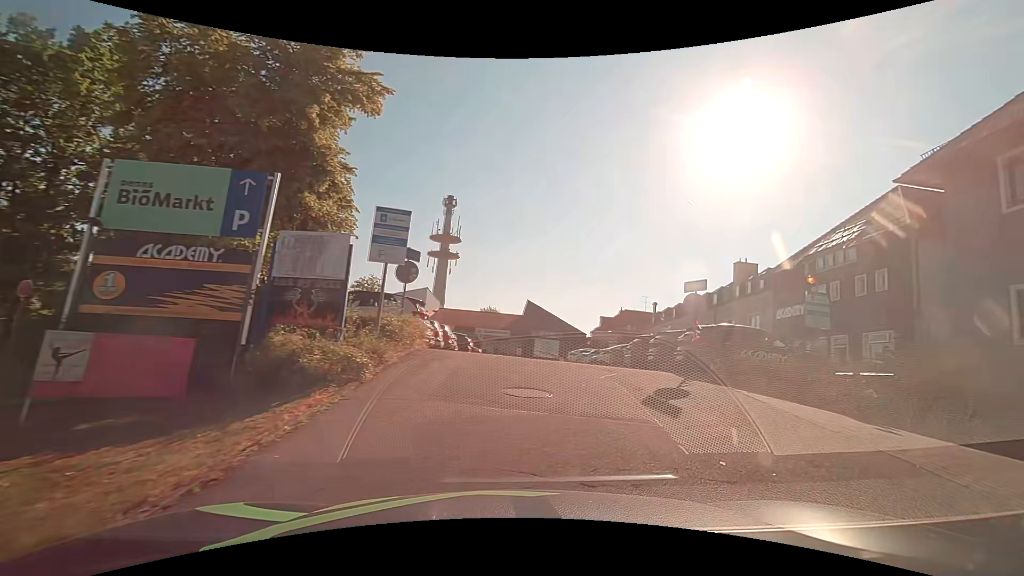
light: Day
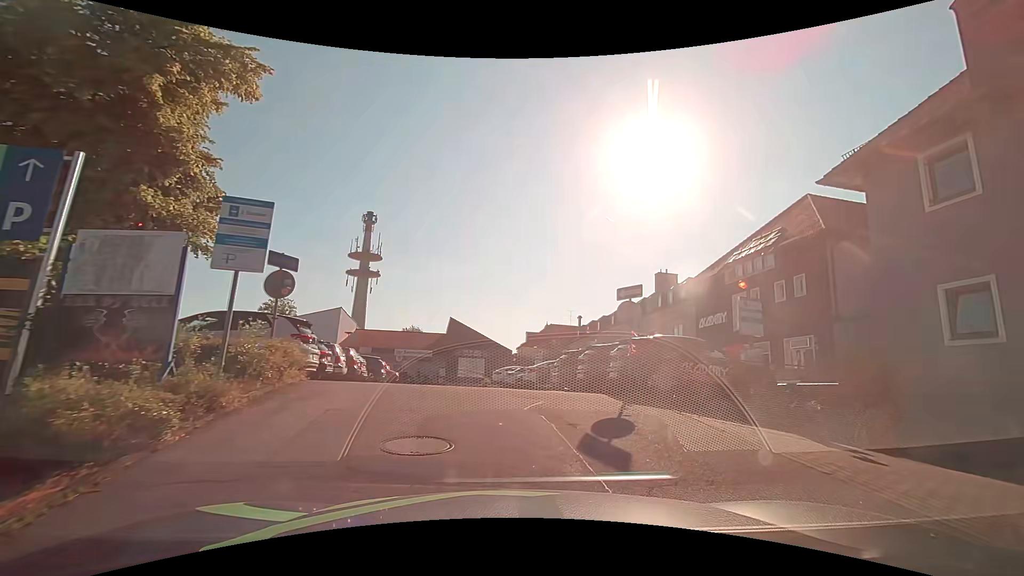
(+0.2, +2.3) m; +8°
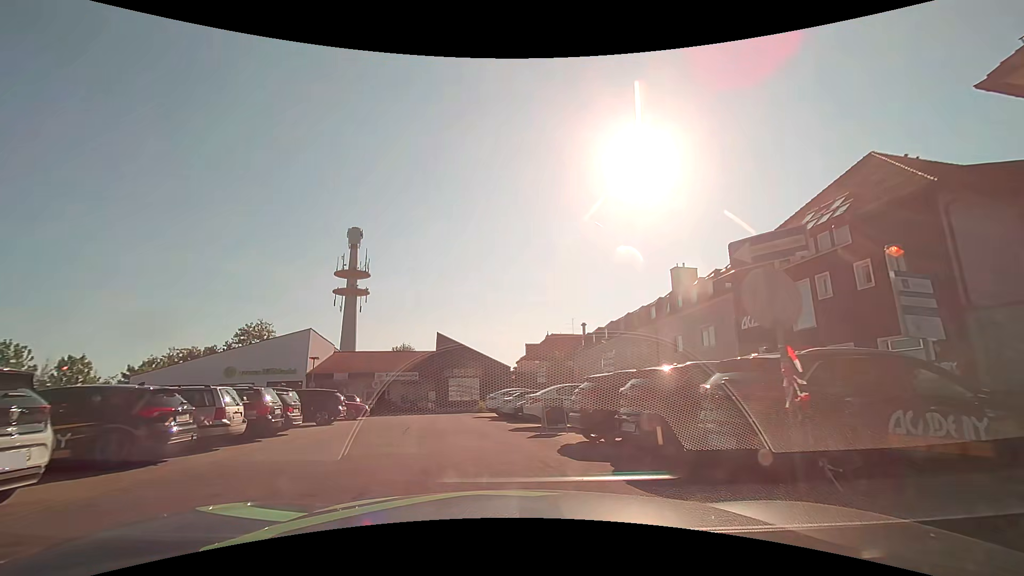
(+0.3, +7.0) m; +2°
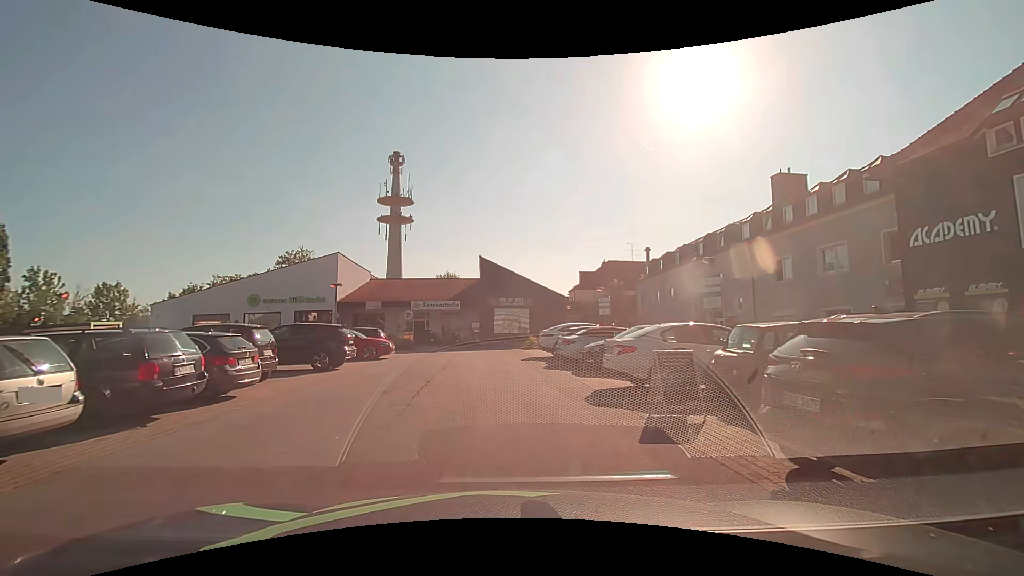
(-0.6, +6.8) m; -8°
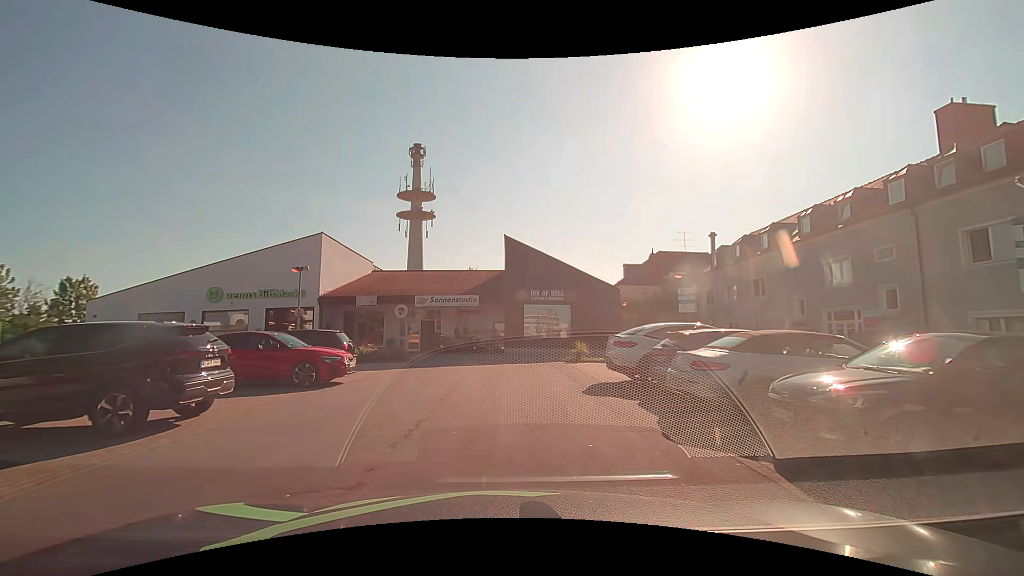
(-0.4, +10.4) m; -3°
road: service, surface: asphalt
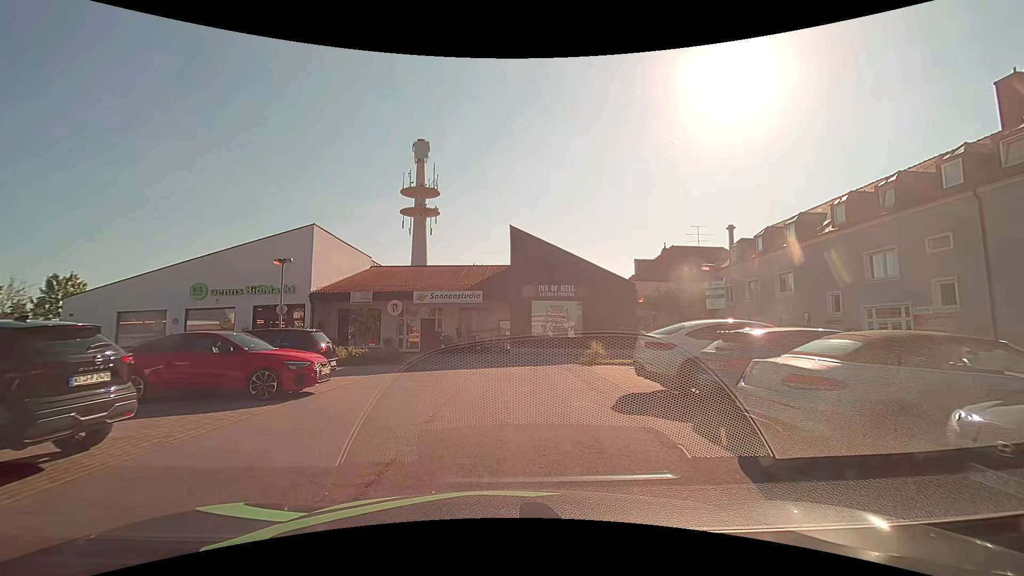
(0.0, +2.5) m; -2°
